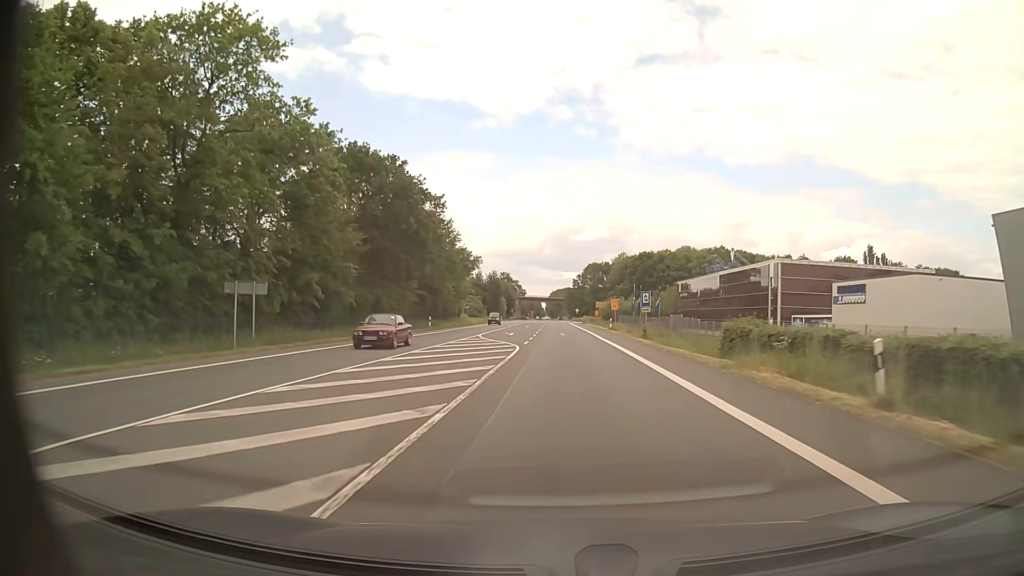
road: primary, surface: asphalt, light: Day
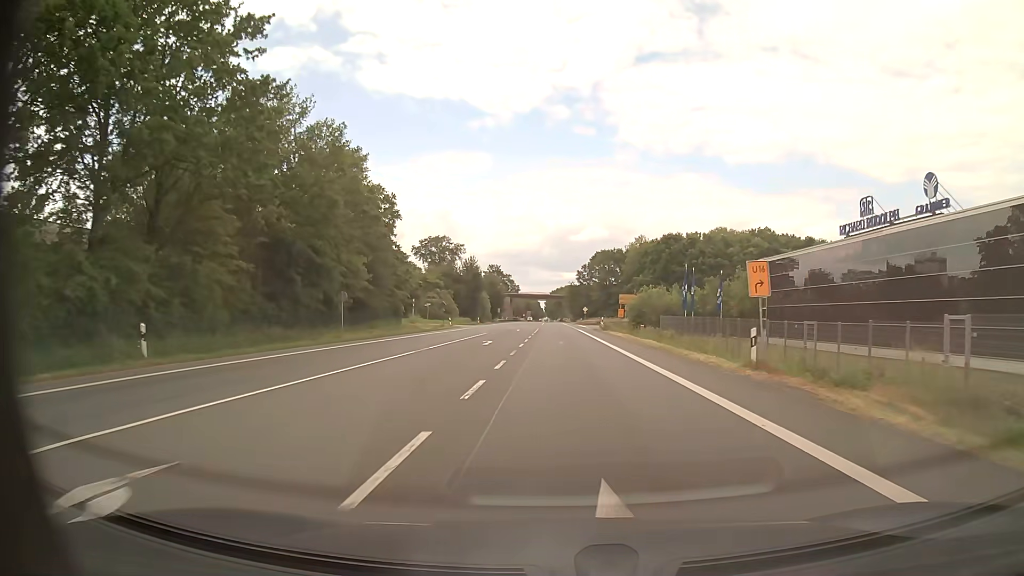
(0.0, +43.8) m; 0°
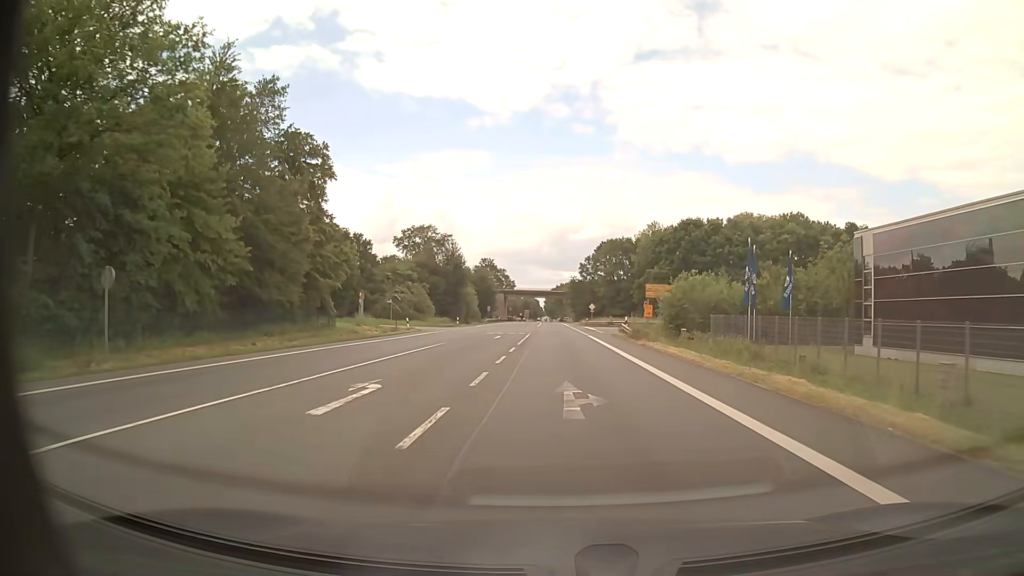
(0.0, +21.9) m; 0°
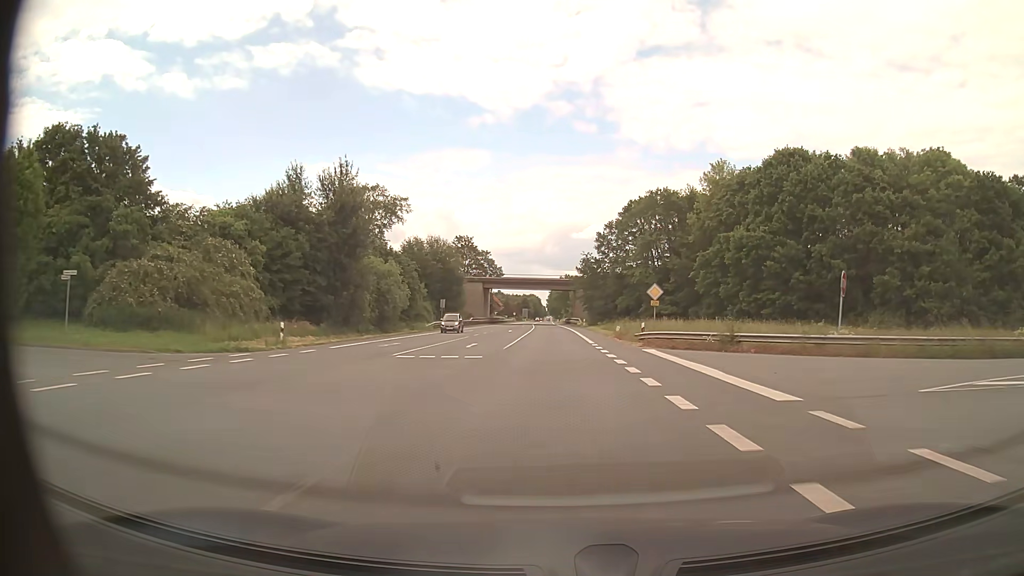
(+0.1, +54.8) m; 0°
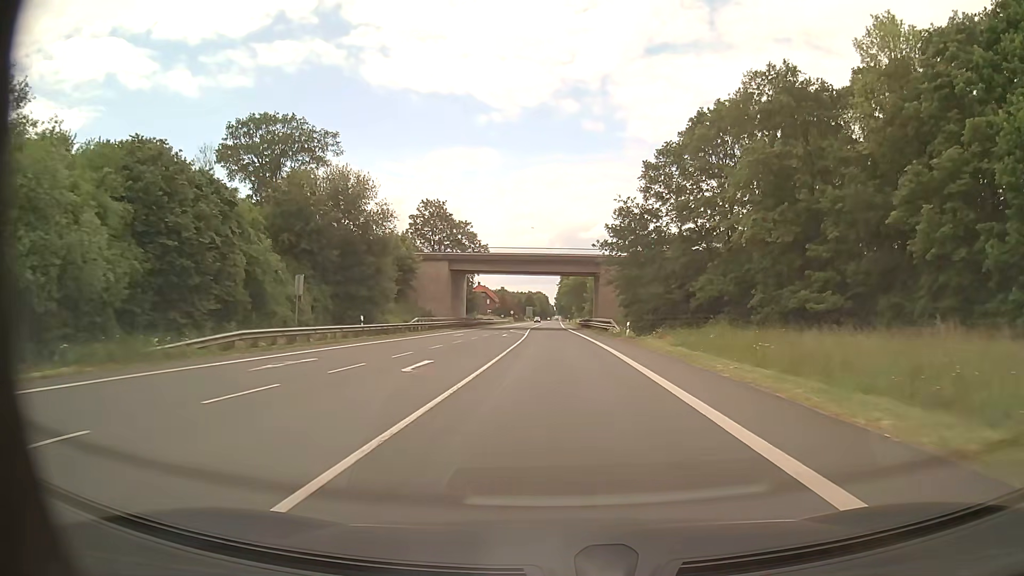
(-0.3, +44.0) m; -1°
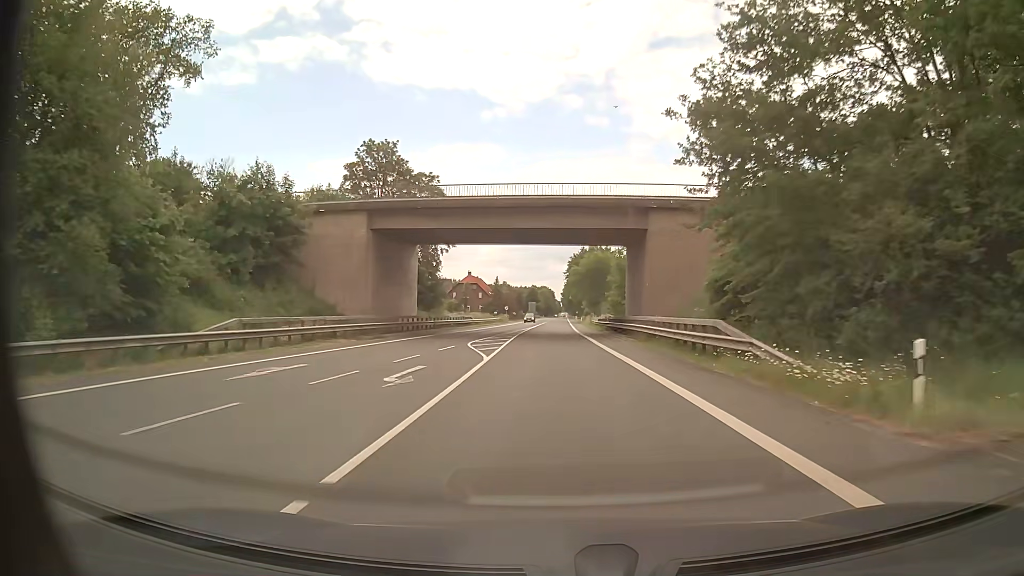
(-0.1, +32.9) m; -1°
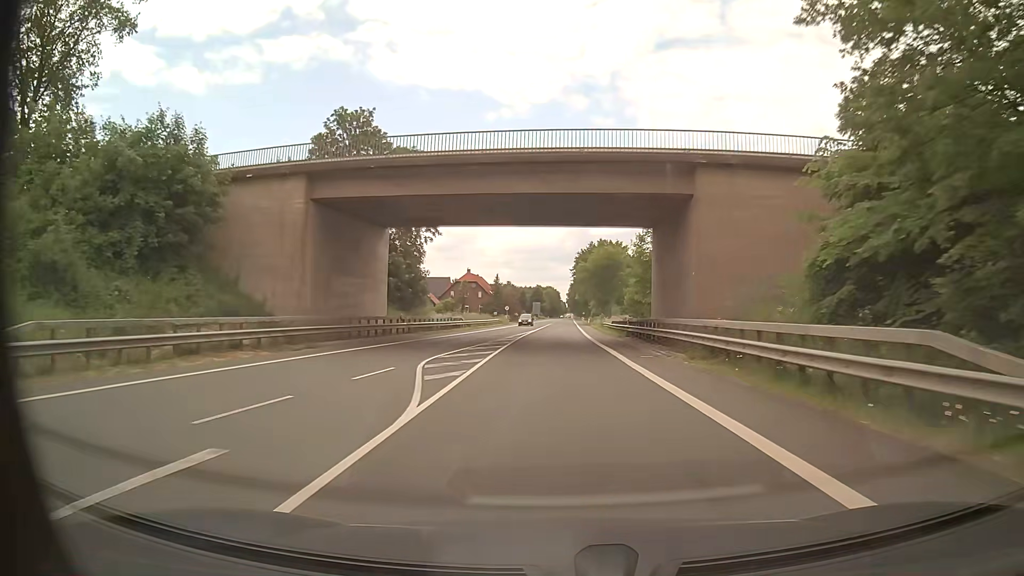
(0.0, +11.0) m; -1°
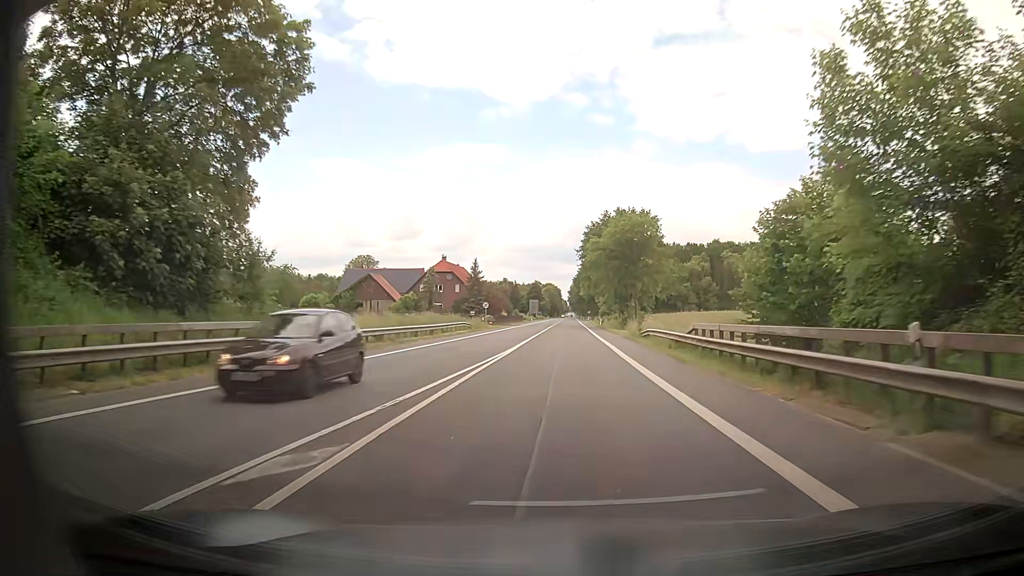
(+0.1, +32.9) m; -1°
(0, +10) (0, +20) (+1, +30) (+1, +40) (+2, +50) (+2, +60) (+2, +70) (+3, +80) (+3, +90) (+4, +100) m
